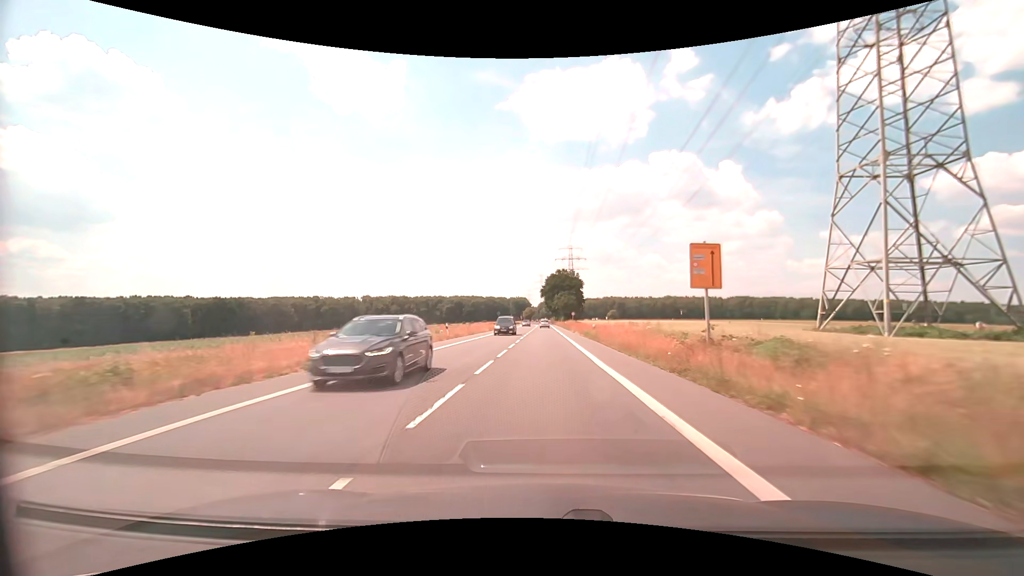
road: secondary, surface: asphalt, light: Day
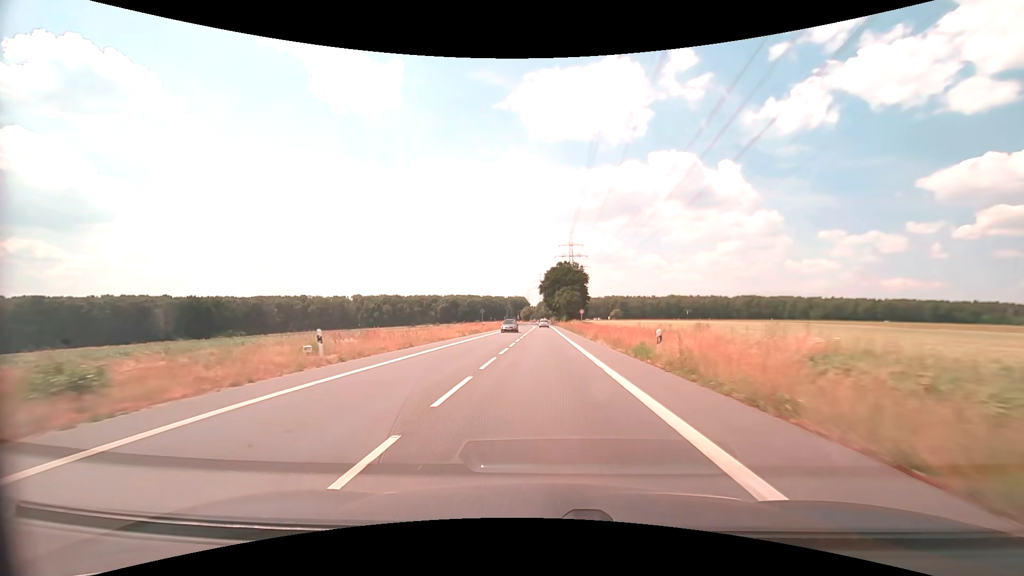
(0.0, +22.5) m; 0°
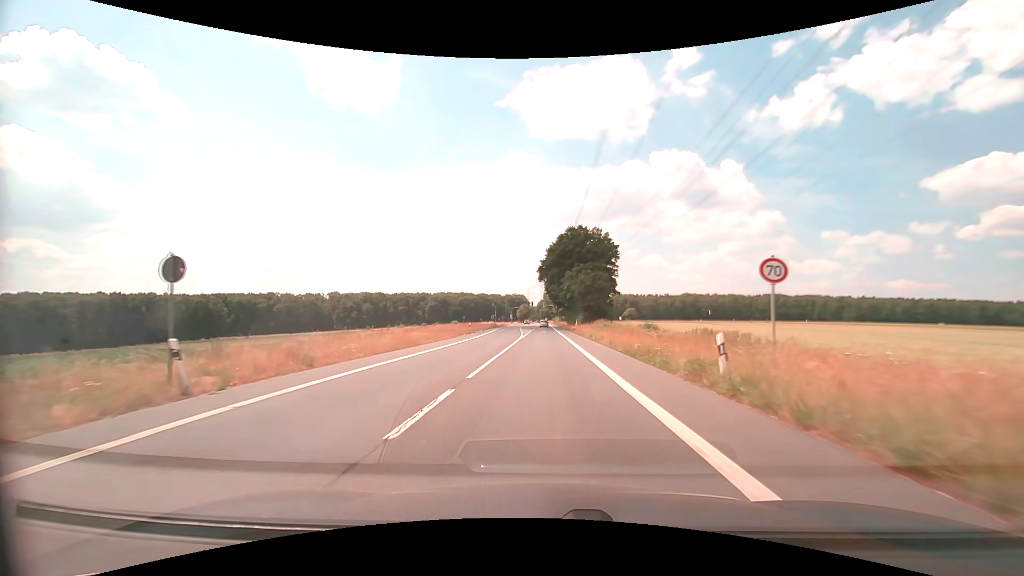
(+0.1, +56.3) m; 0°
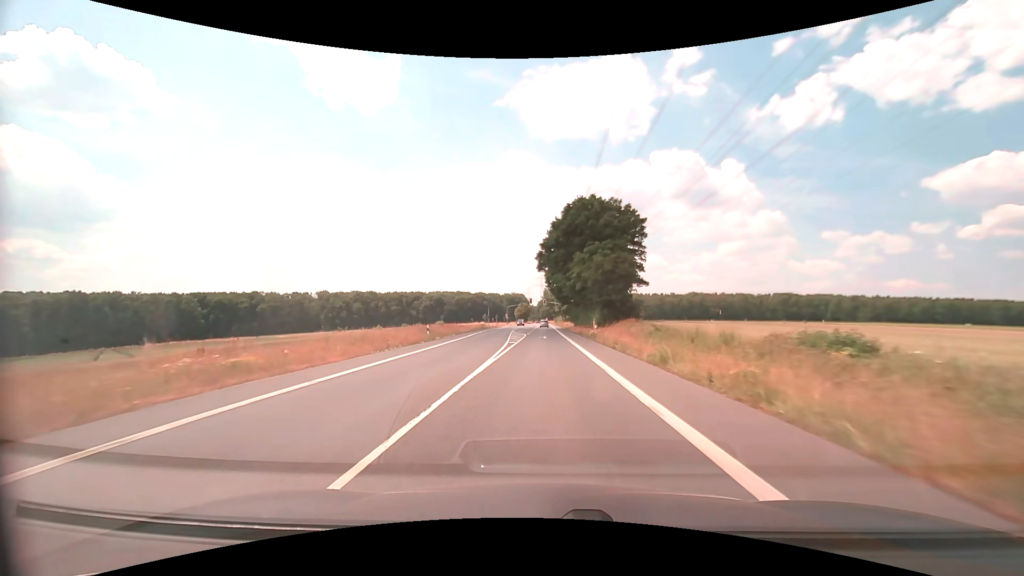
(0.0, +22.5) m; 0°
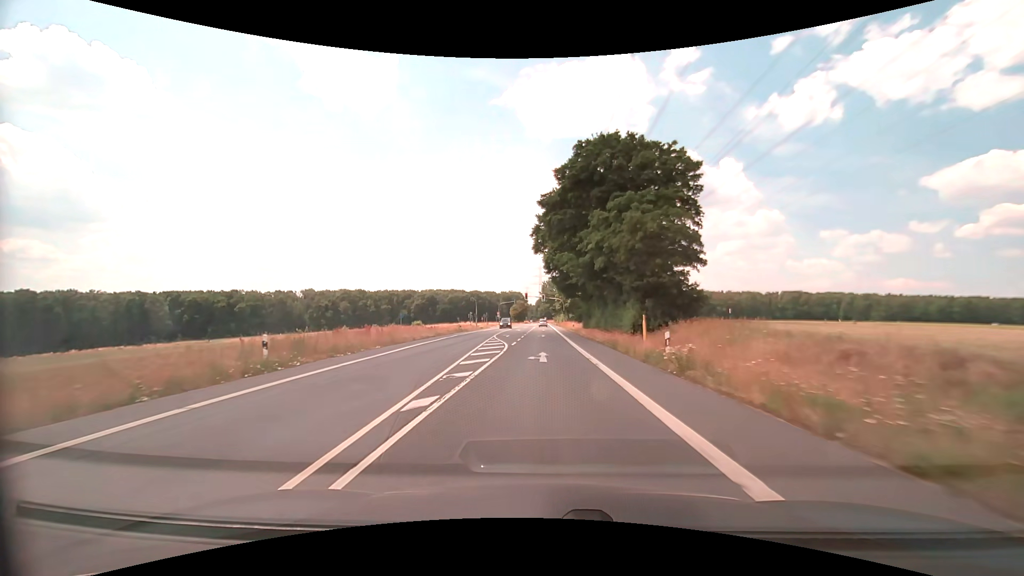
(0.0, +22.5) m; 0°
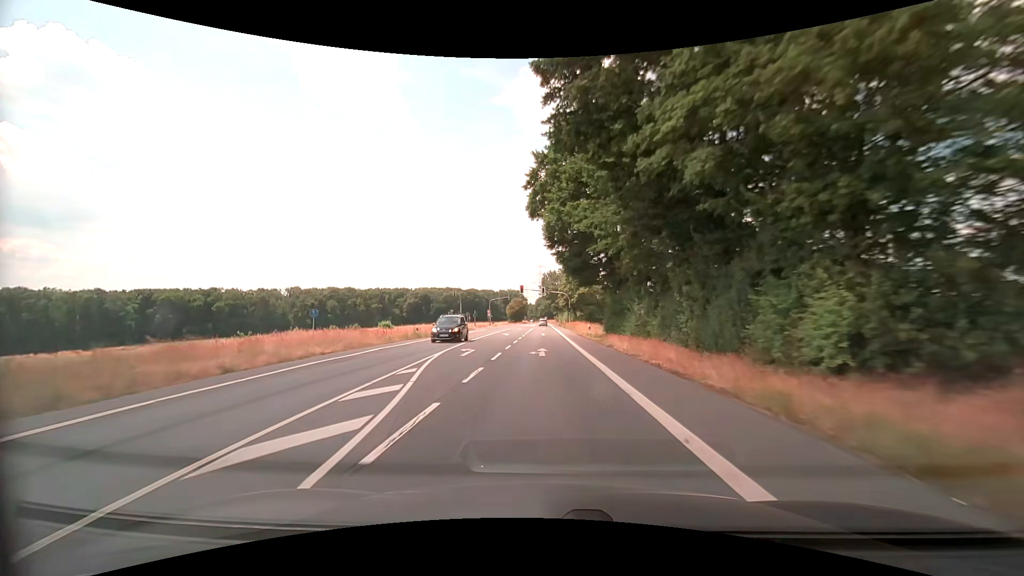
(0.0, +22.5) m; 0°
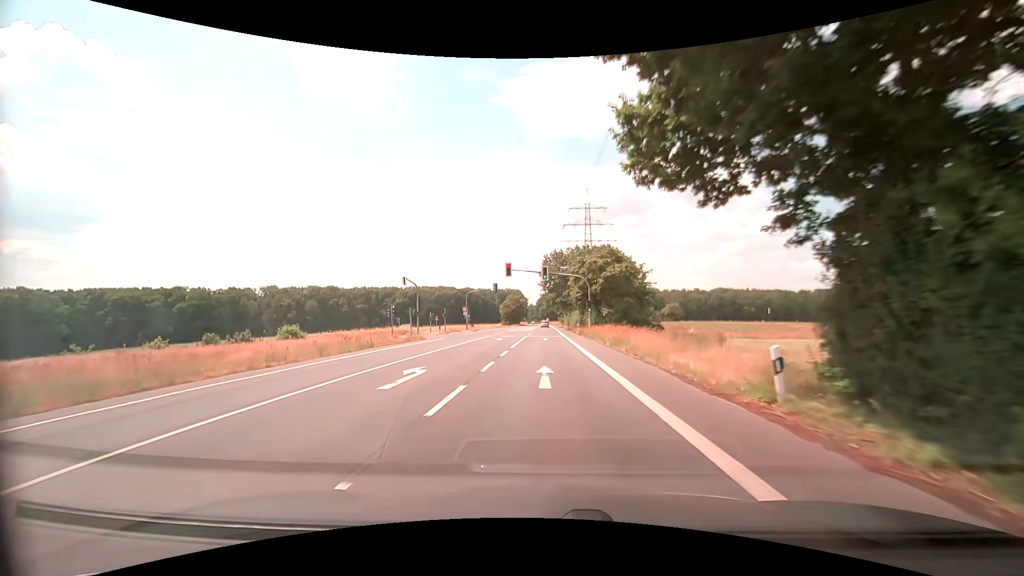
(-0.1, +33.8) m; 0°
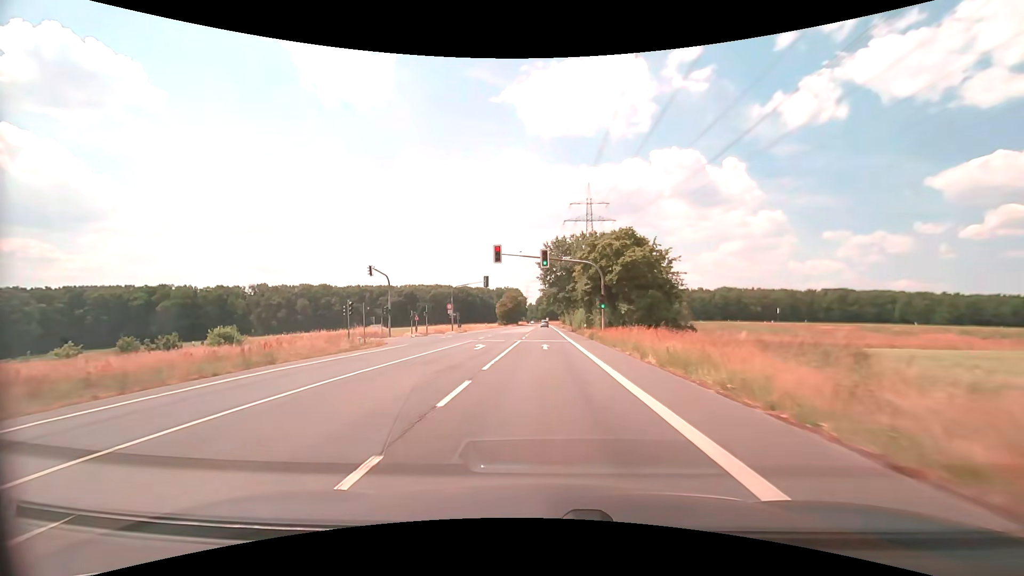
(-0.1, +11.3) m; 0°
(0, +10) (0, +20) (0, +30) (0, +40) (0, +50) (0, +60) (0, +70) (0, +80) (0, +90) (0, +100) m
